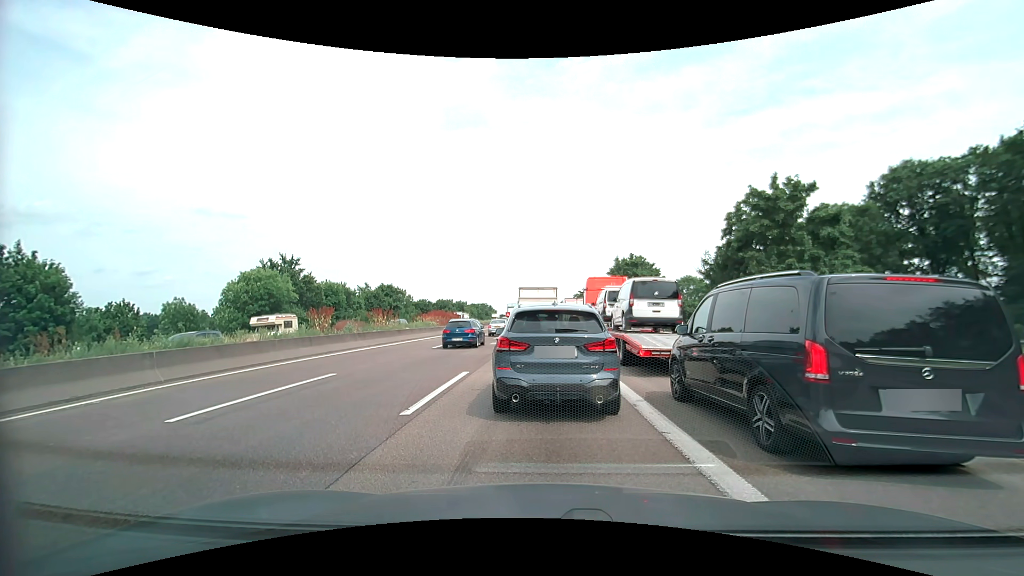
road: motorway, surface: asphalt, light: Day
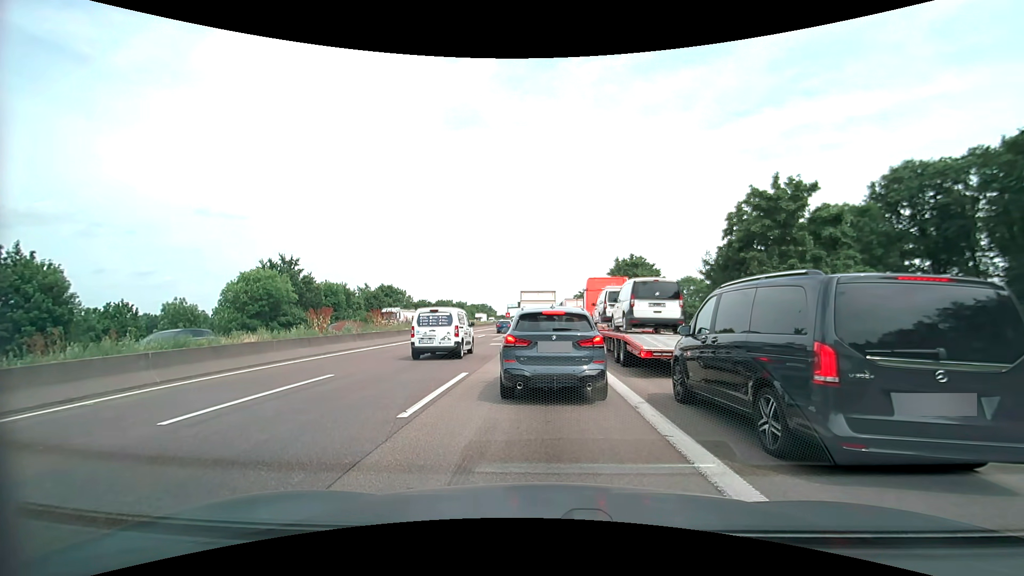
(0.0, +0.1) m; 0°
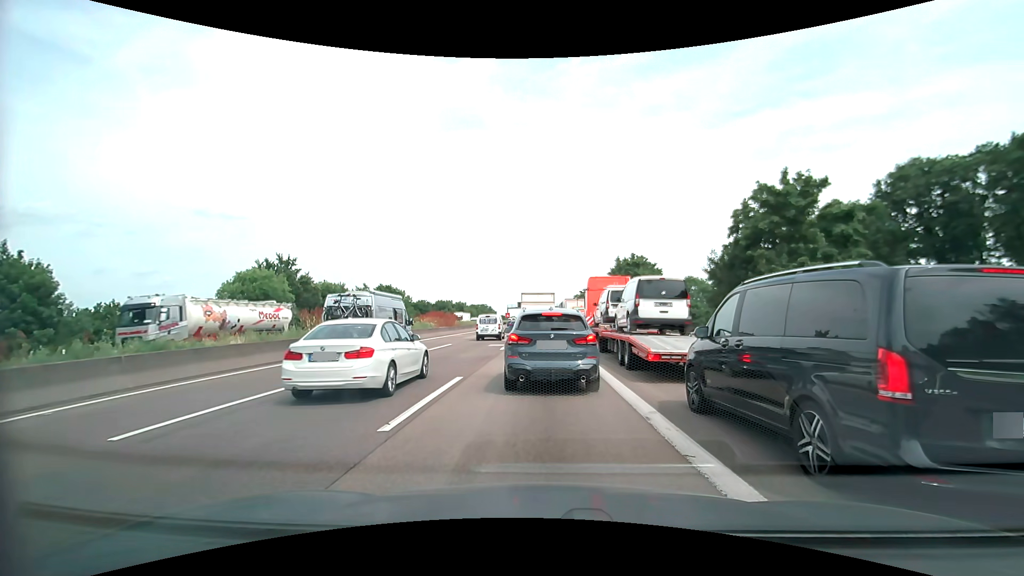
(0.0, +0.8) m; 0°
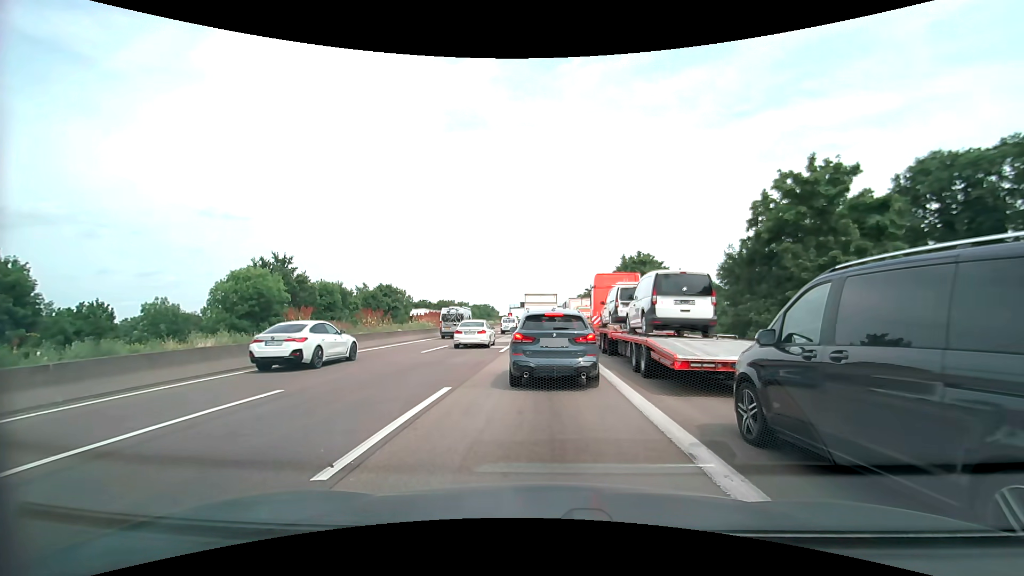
(0.0, +1.9) m; 0°
